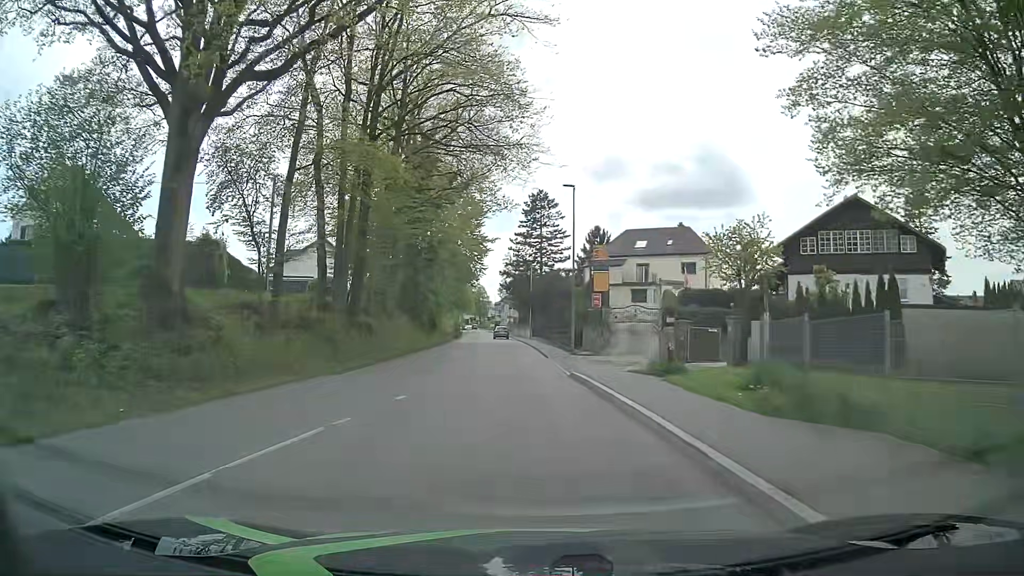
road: tertiary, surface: asphalt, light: Day
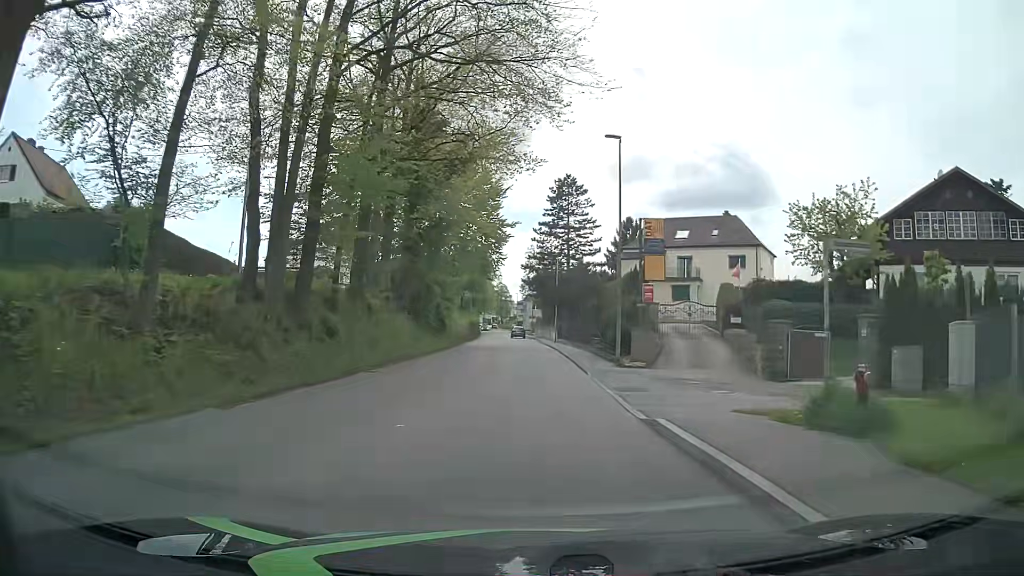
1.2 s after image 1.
(-0.2, +8.9) m; -3°
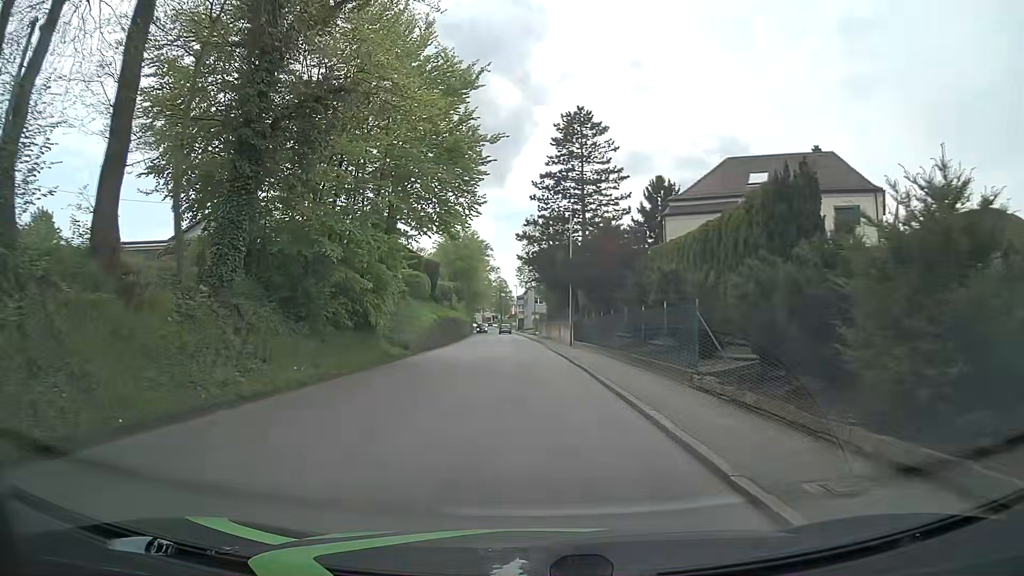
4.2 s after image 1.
(+0.2, +22.4) m; 0°
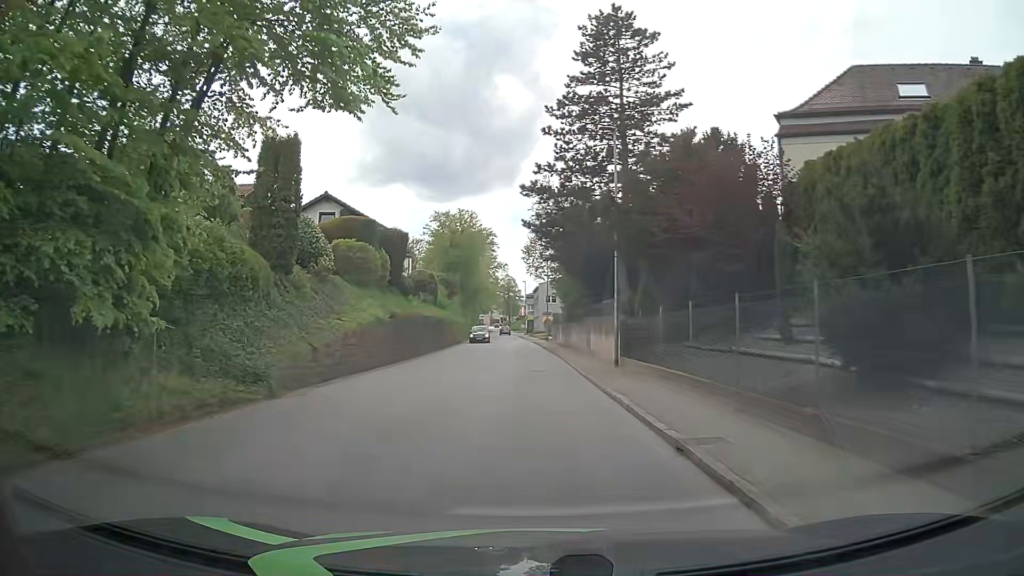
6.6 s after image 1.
(0.0, +18.0) m; 0°
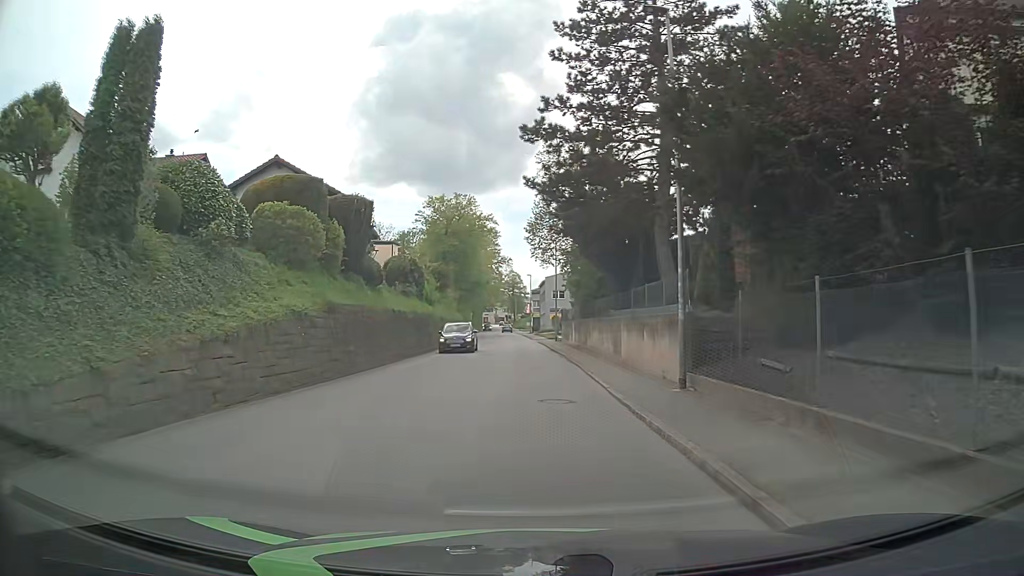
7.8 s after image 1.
(0.0, +9.3) m; -1°
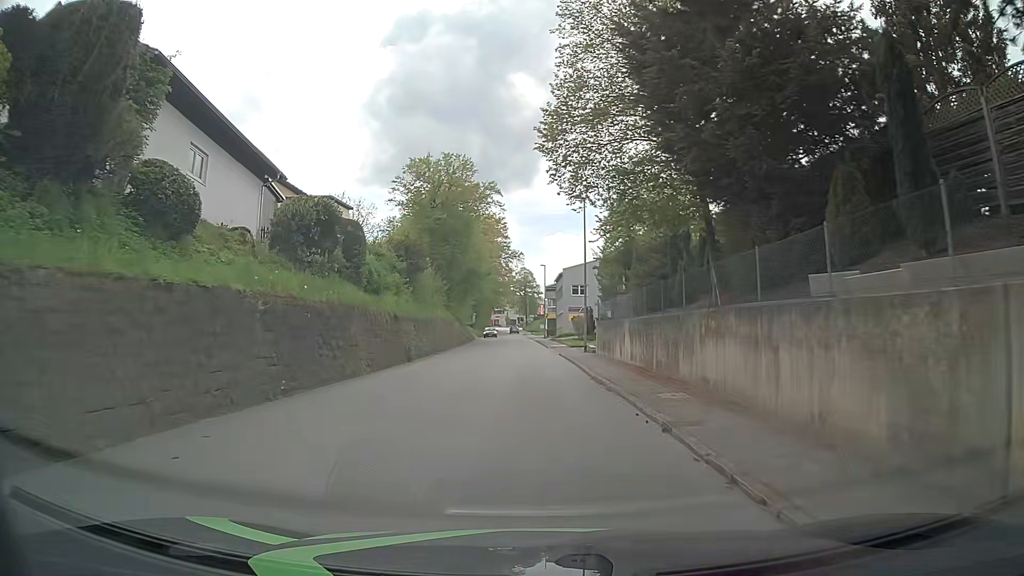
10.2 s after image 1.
(-0.1, +18.9) m; 0°
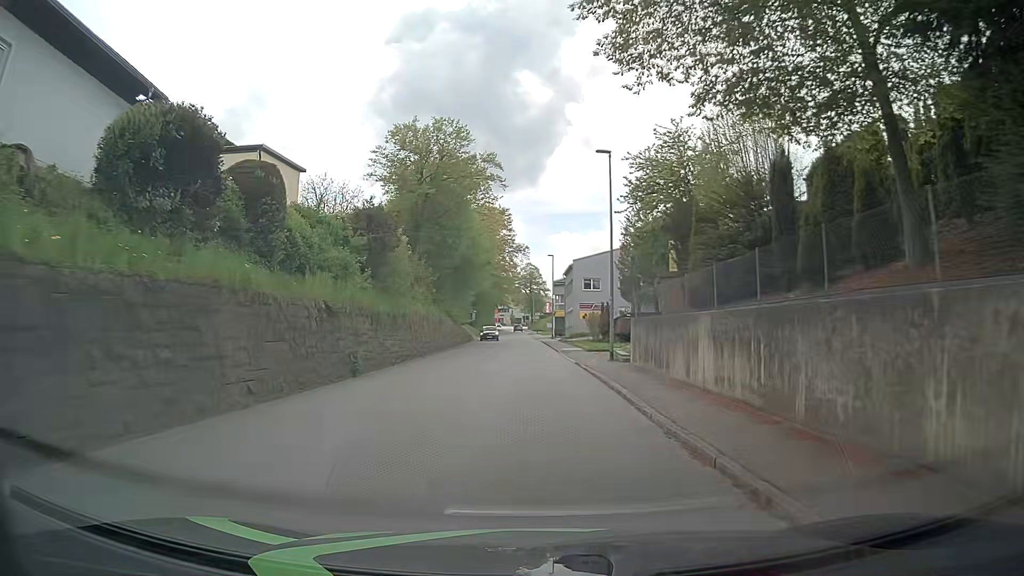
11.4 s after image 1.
(-0.3, +9.5) m; -1°
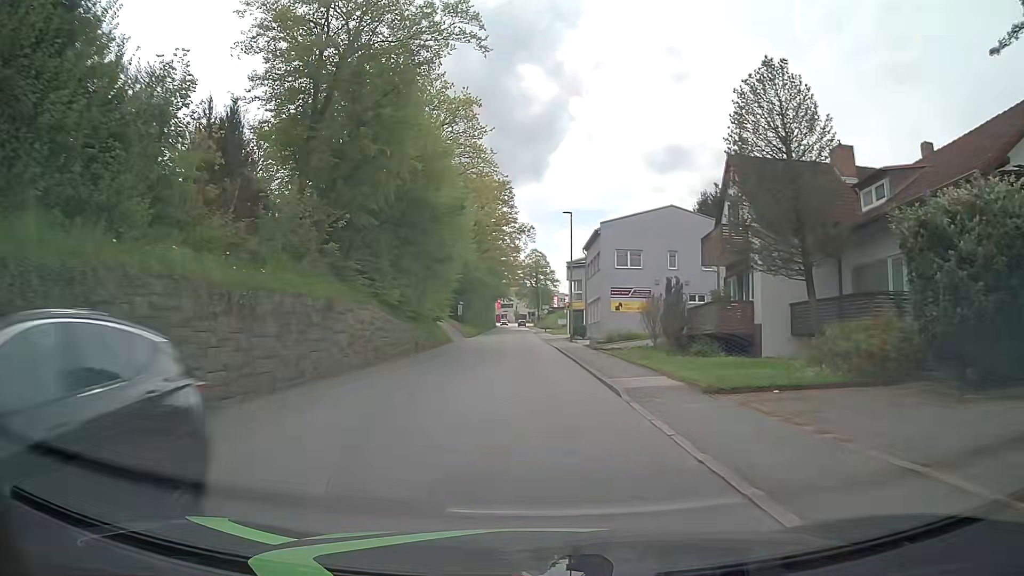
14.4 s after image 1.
(-0.4, +24.0) m; -1°
